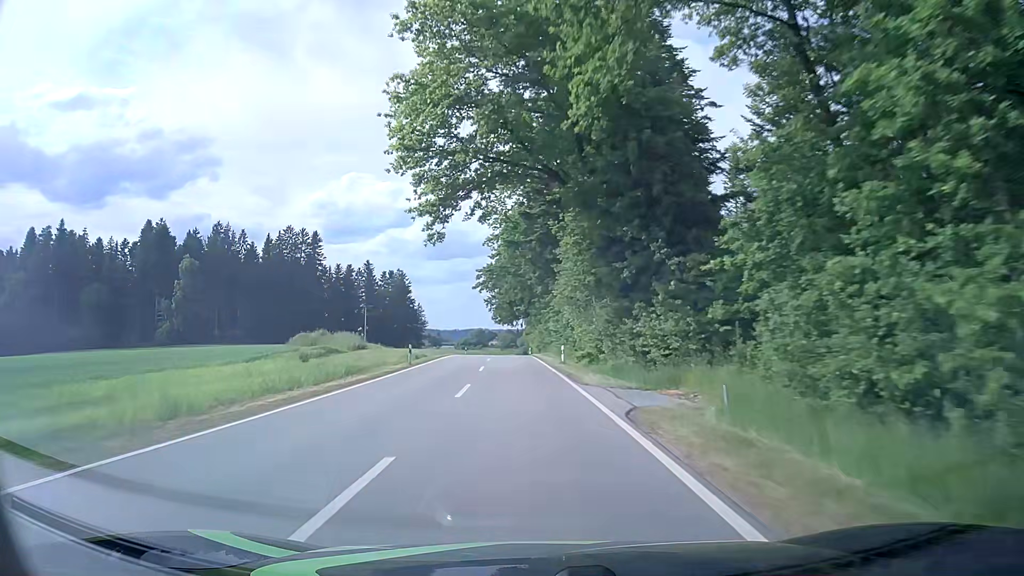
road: tertiary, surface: asphalt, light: Day
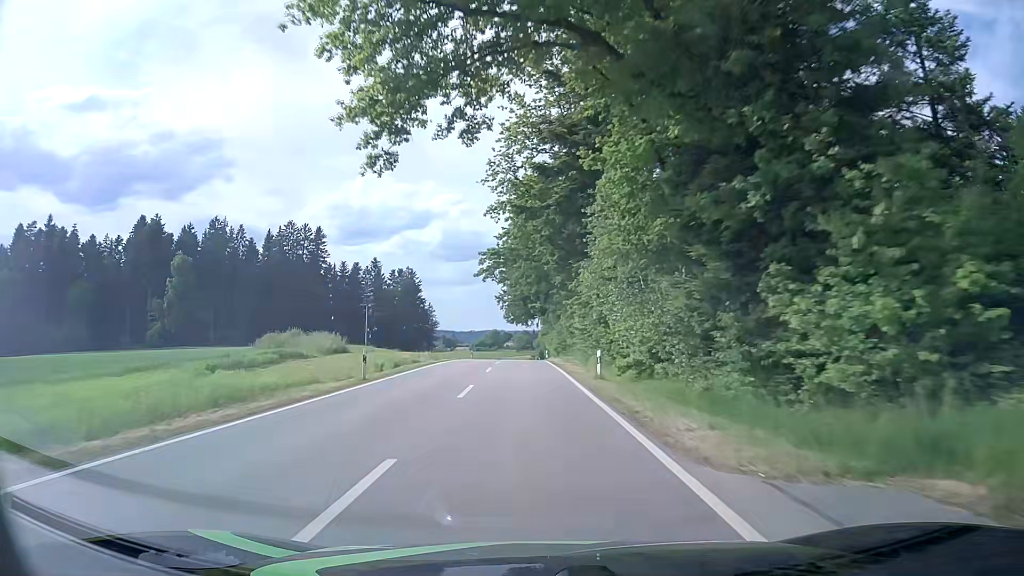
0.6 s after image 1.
(-0.2, +12.2) m; -1°
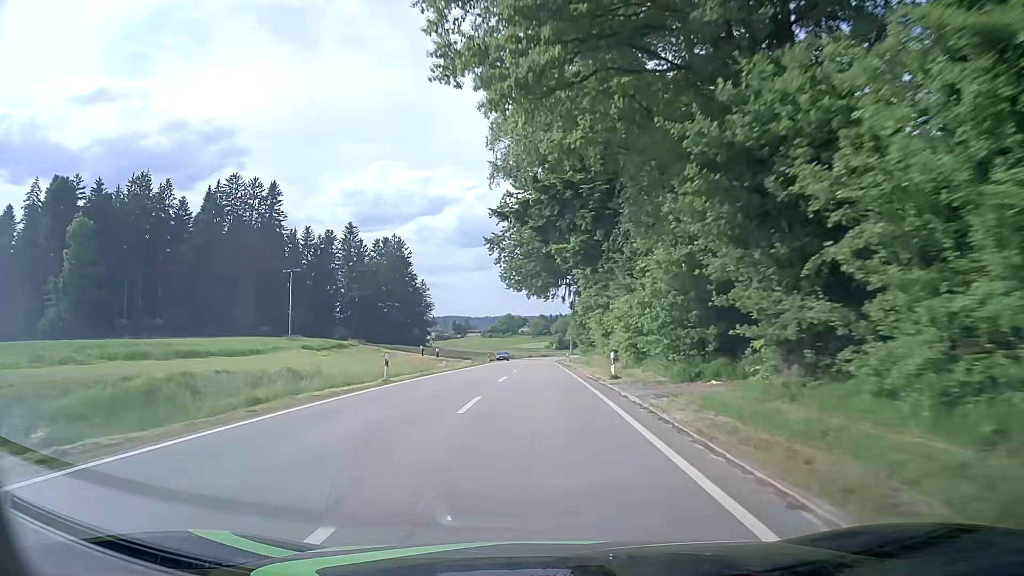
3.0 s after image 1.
(-1.2, +49.1) m; -2°
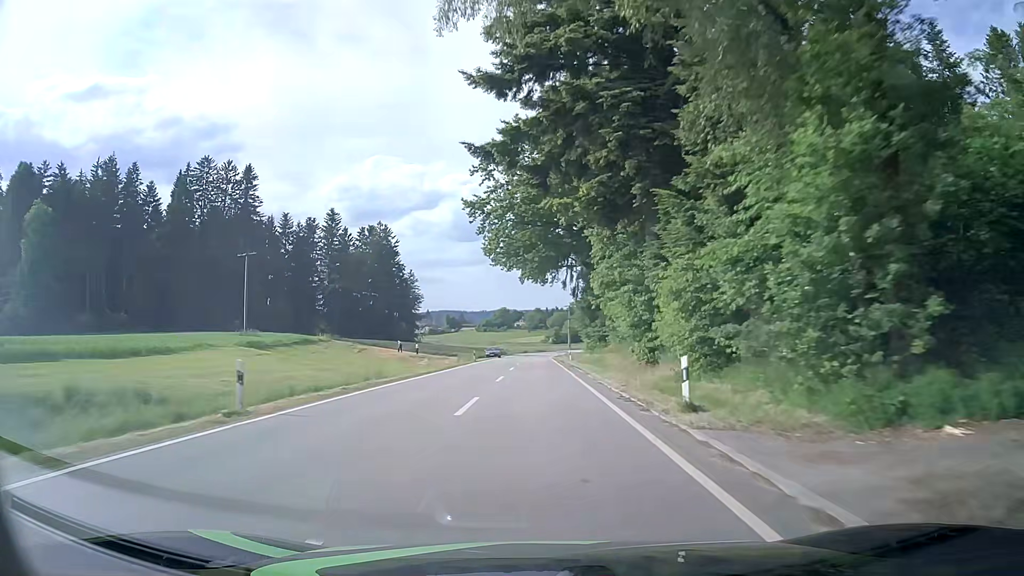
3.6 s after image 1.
(+0.1, +12.3) m; 0°
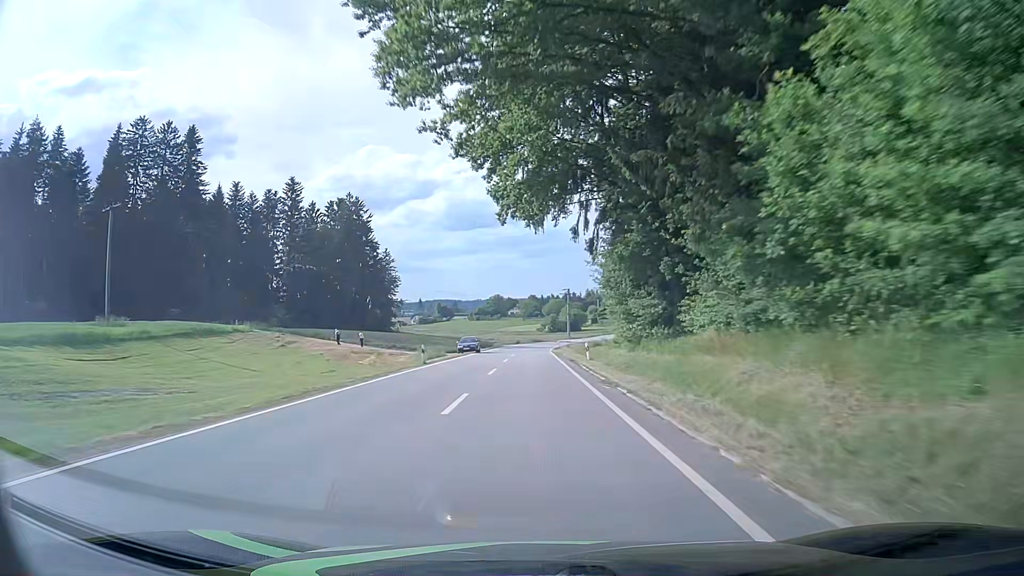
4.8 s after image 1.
(+0.4, +24.5) m; 0°
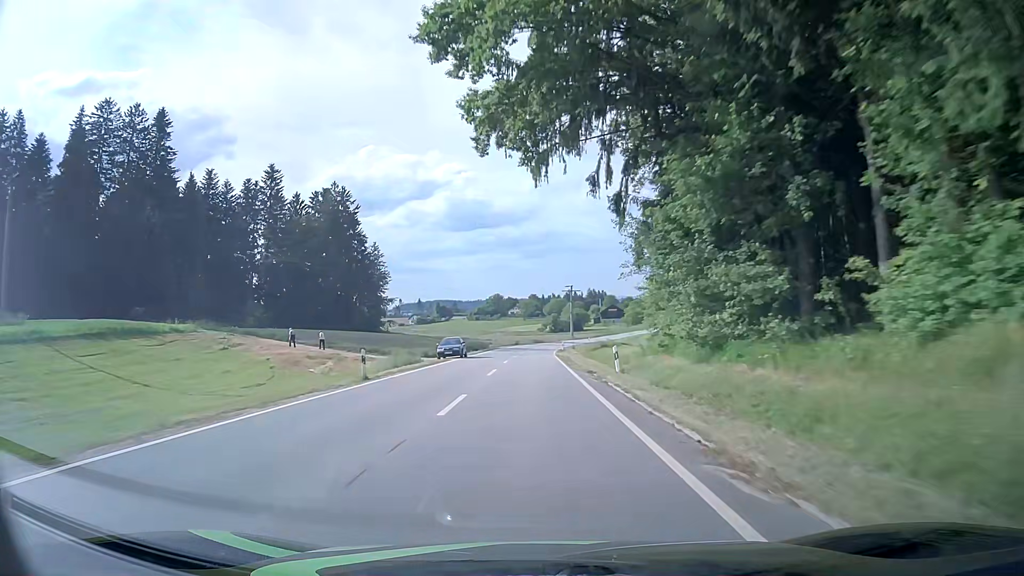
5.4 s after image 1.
(0.0, +12.0) m; 0°
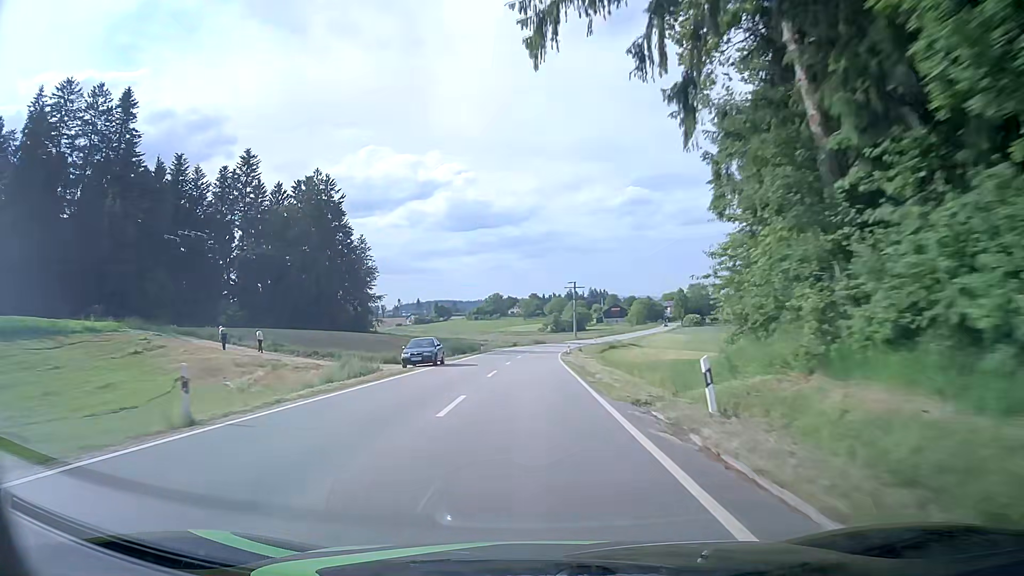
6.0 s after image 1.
(+0.1, +11.9) m; 0°
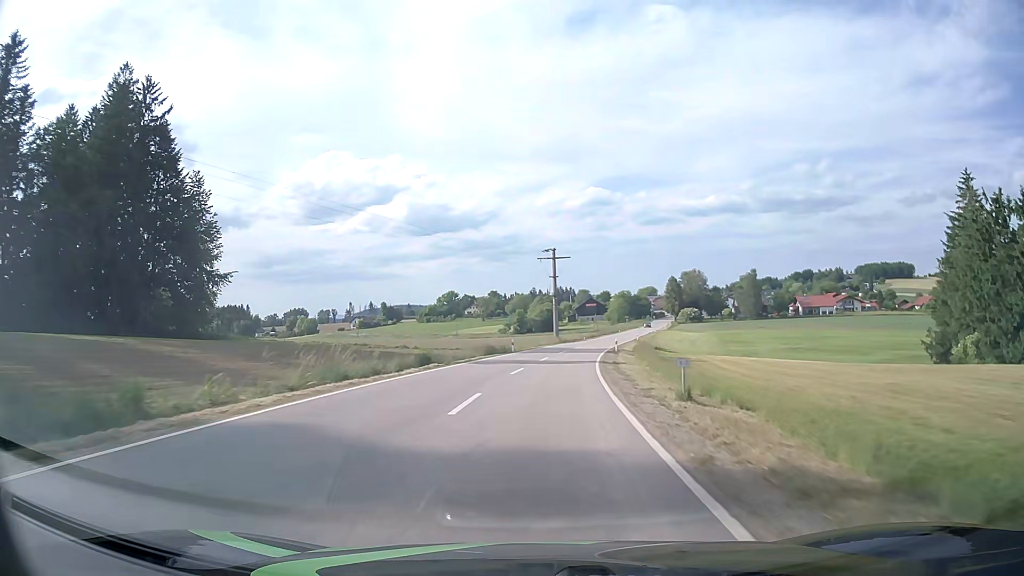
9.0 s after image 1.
(+1.0, +59.6) m; +3°
(0, +10) (+1, +20) (+1, +30) (+2, +40) (+4, +50) (+5, +60) (+7, +70) (+9, +79) (+11, +89) (+13, +99) m
